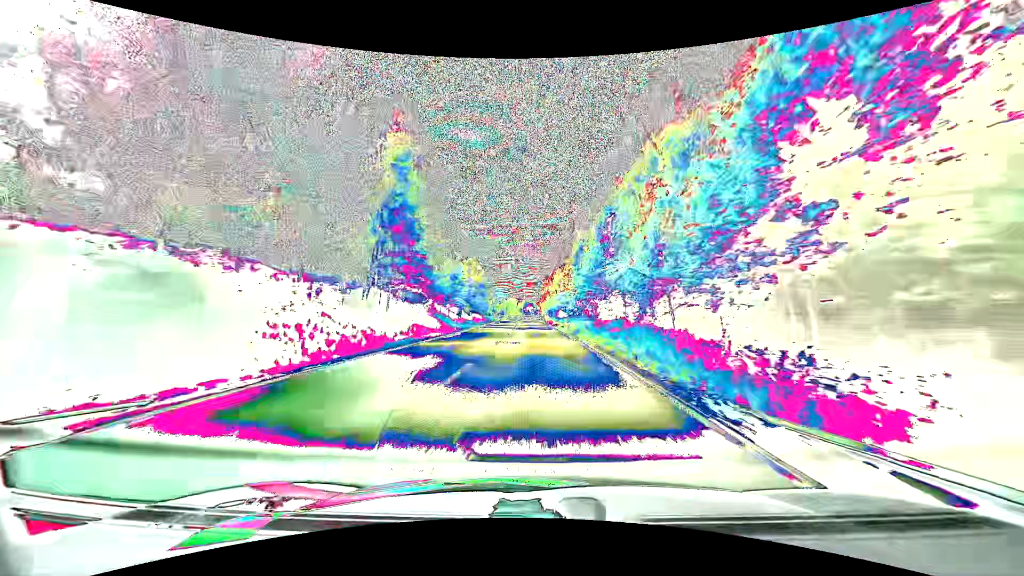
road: primary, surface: asphalt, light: Day
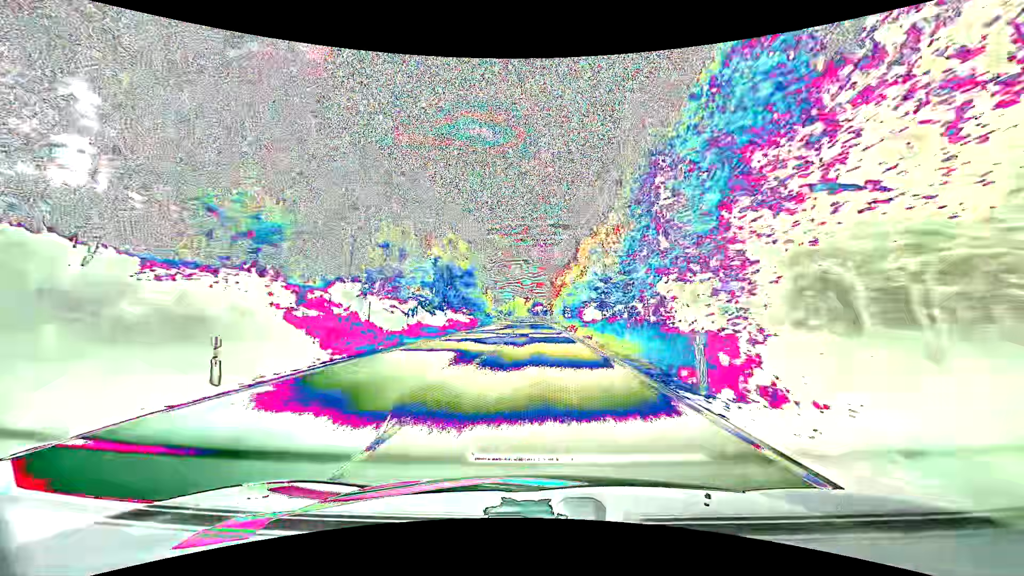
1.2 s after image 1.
(-0.4, +31.6) m; -1°
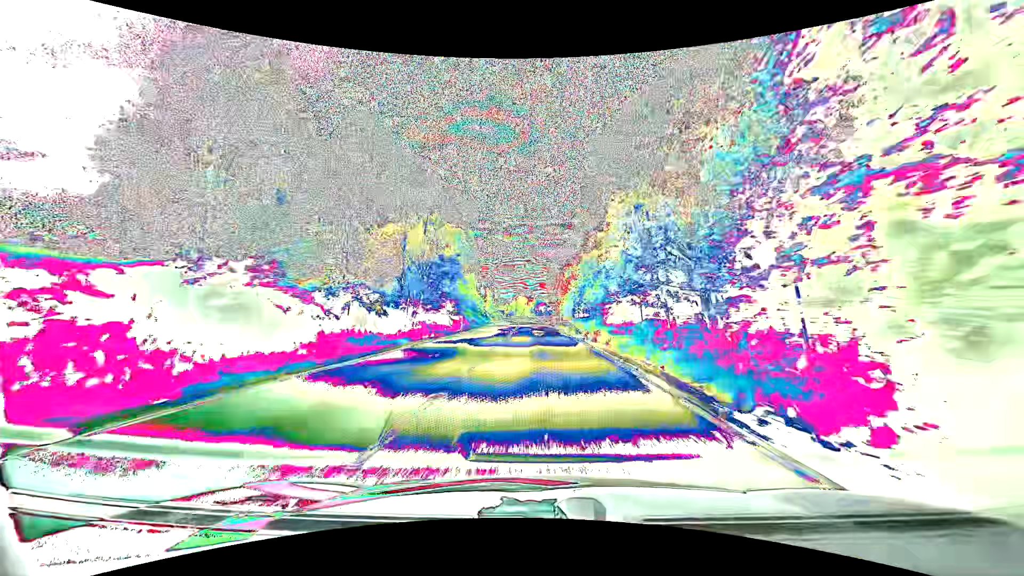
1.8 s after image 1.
(-0.1, +15.8) m; -1°
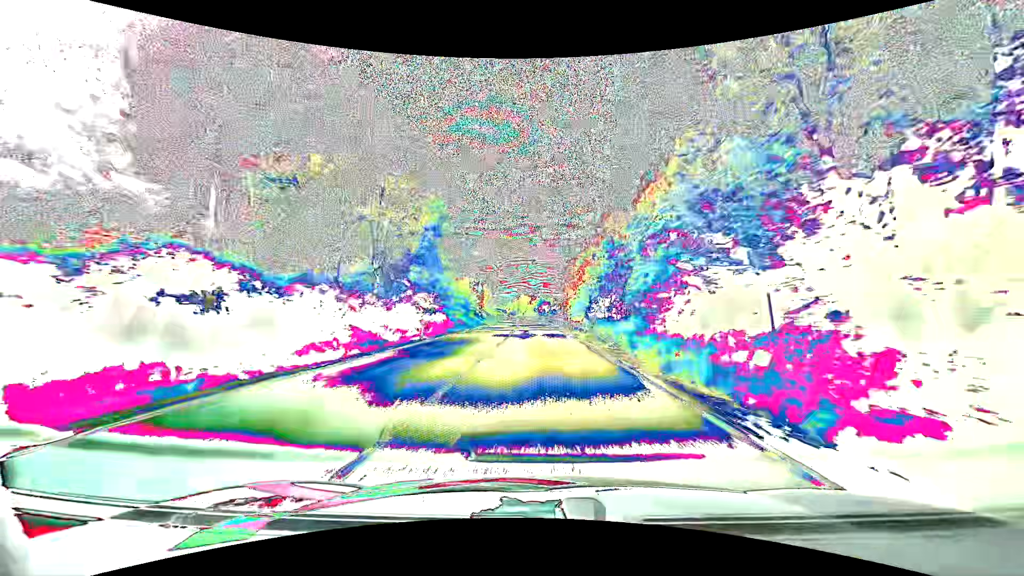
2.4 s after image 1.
(0.0, +15.8) m; 0°
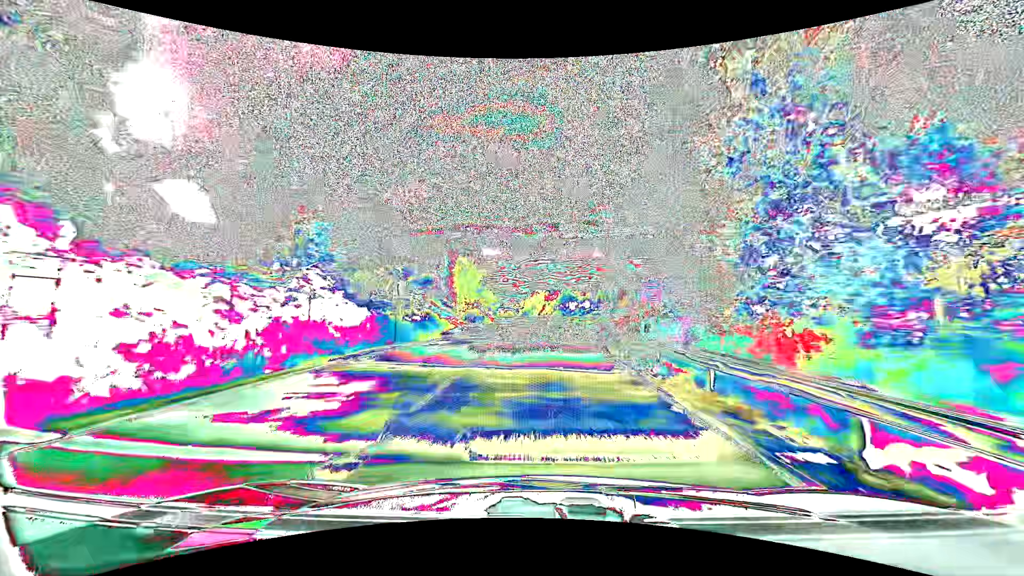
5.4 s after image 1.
(-1.3, +79.0) m; -2°
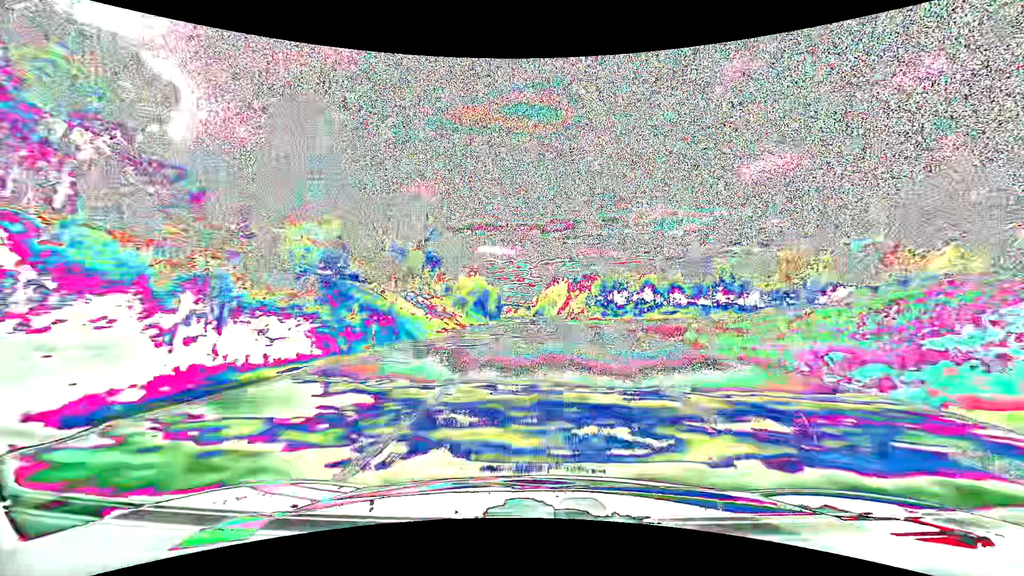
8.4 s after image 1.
(-2.0, +79.1) m; -2°
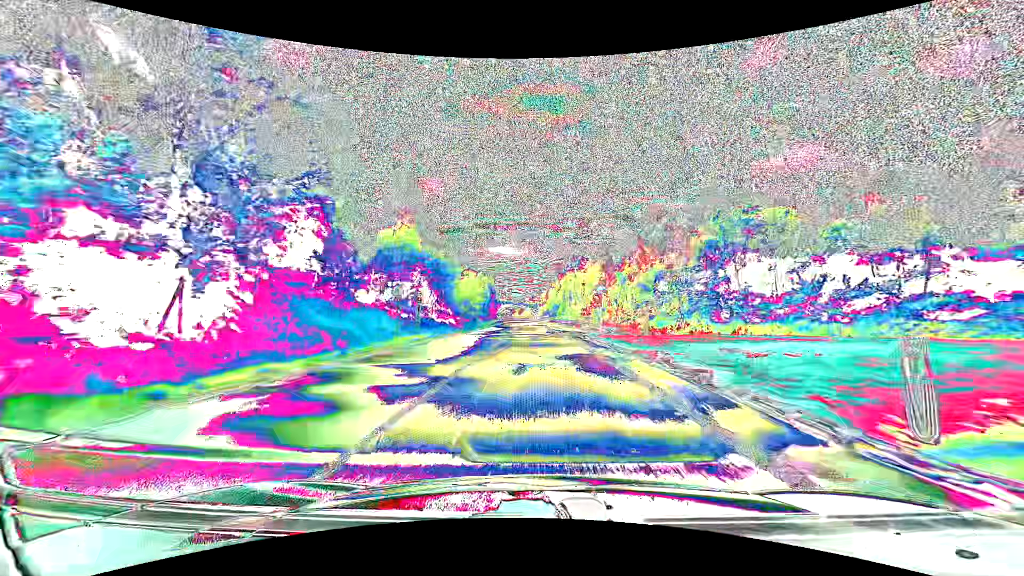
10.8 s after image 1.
(-0.5, +63.4) m; -1°
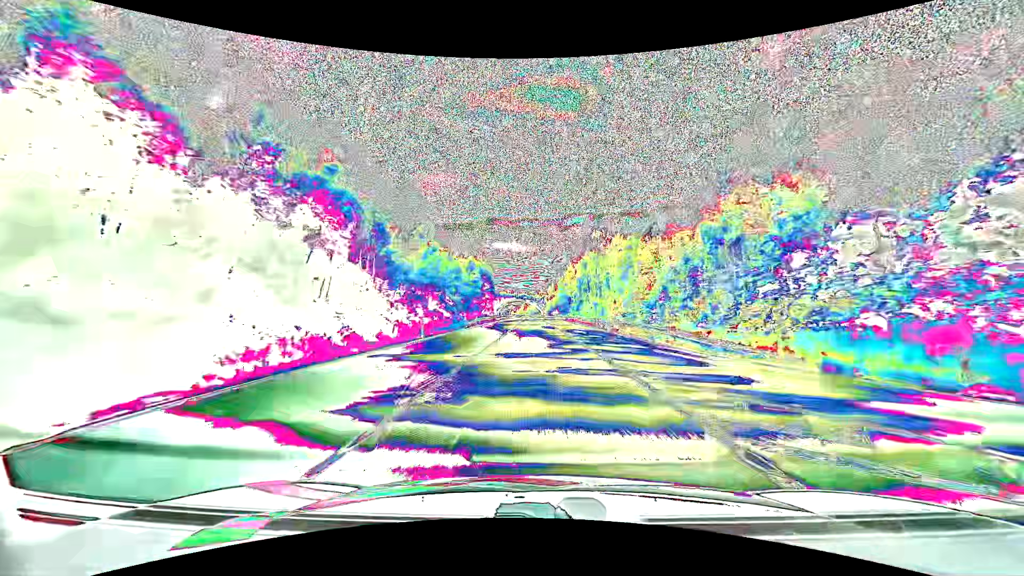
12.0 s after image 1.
(-0.1, +31.8) m; -1°
(0, +10) (0, +20) (0, +30) (0, +40) (0, +50) (-1, +60) (-1, +70) (-1, +80) (-1, +90) (-2, +100) m
